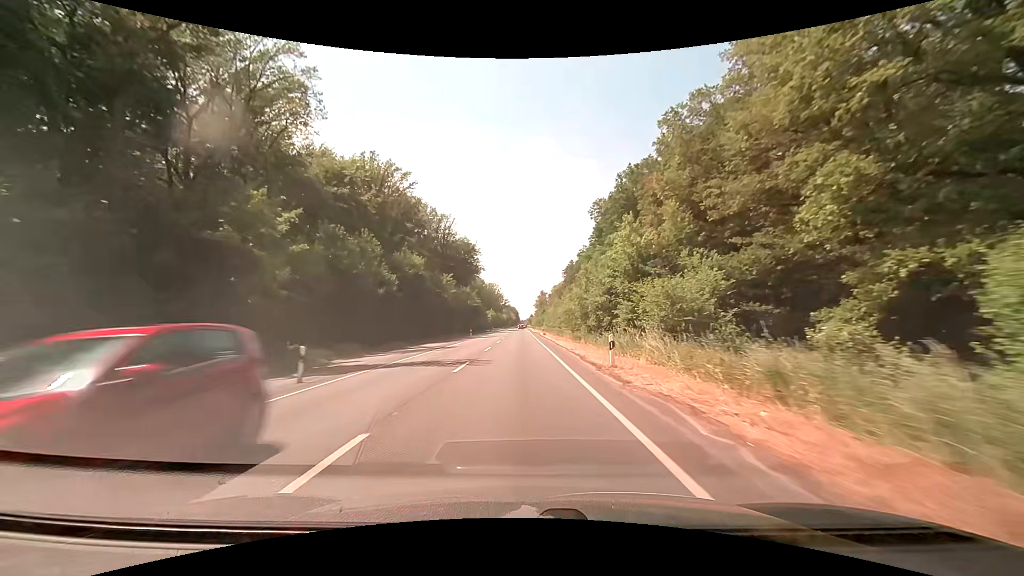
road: secondary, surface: asphalt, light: Day
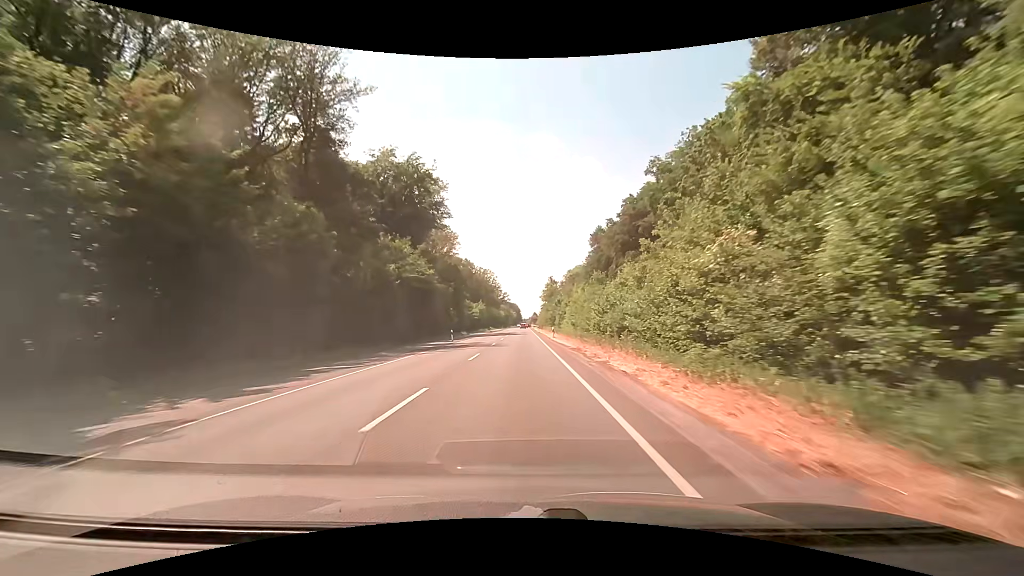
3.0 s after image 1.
(-0.2, +68.4) m; 0°
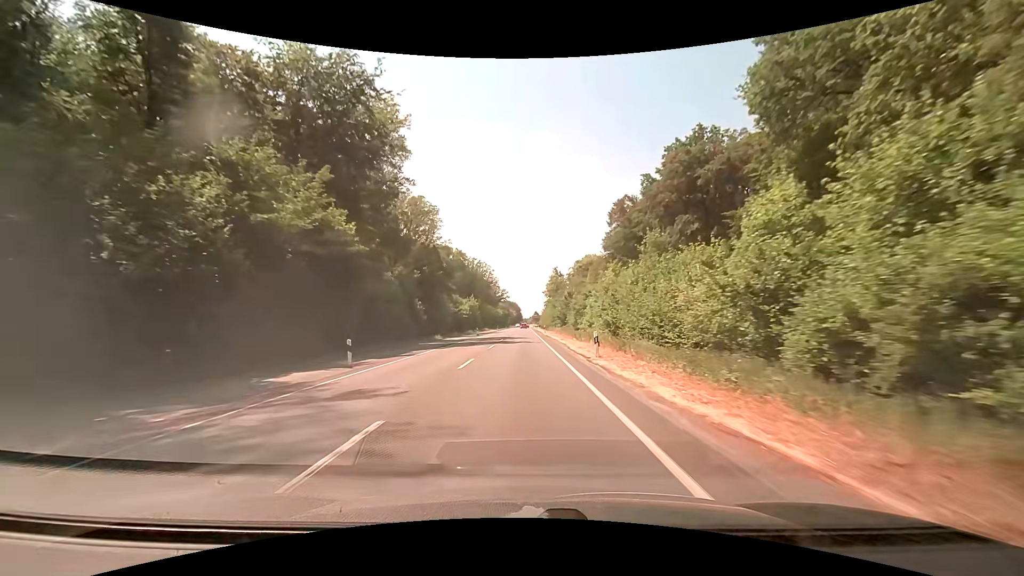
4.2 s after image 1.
(-0.1, +27.5) m; 0°
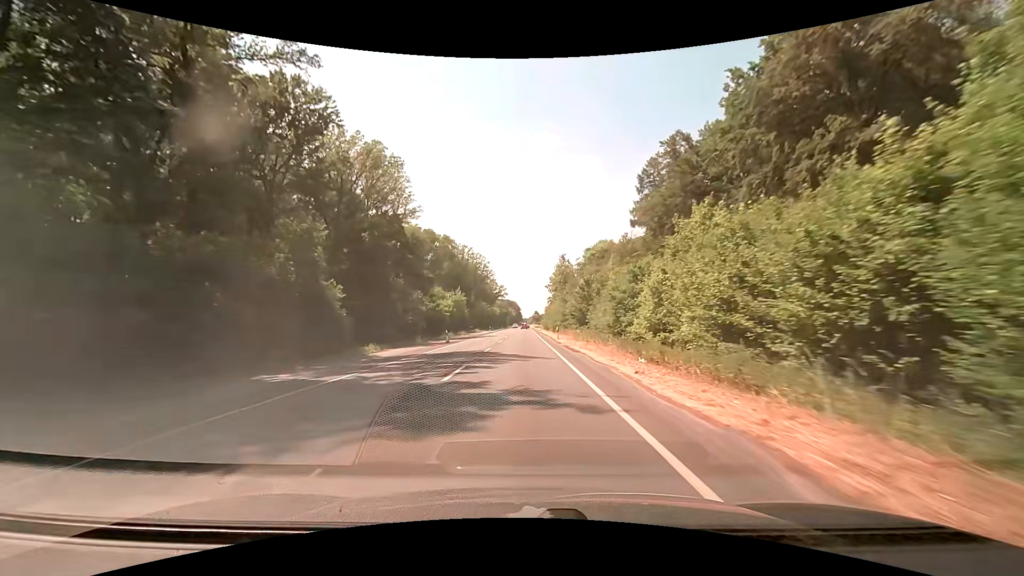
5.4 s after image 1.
(0.0, +27.2) m; 0°
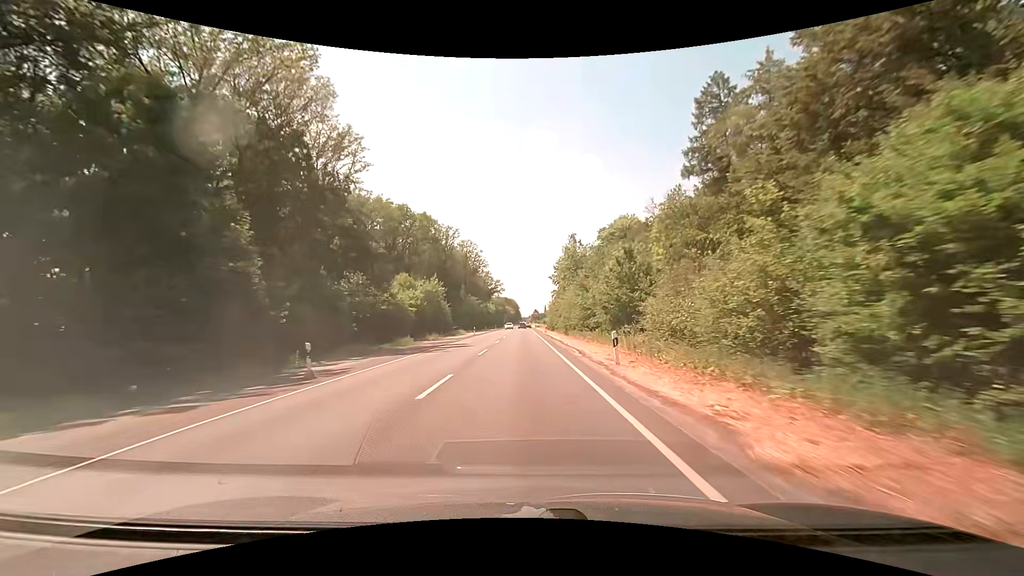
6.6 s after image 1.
(0.0, +26.9) m; 0°
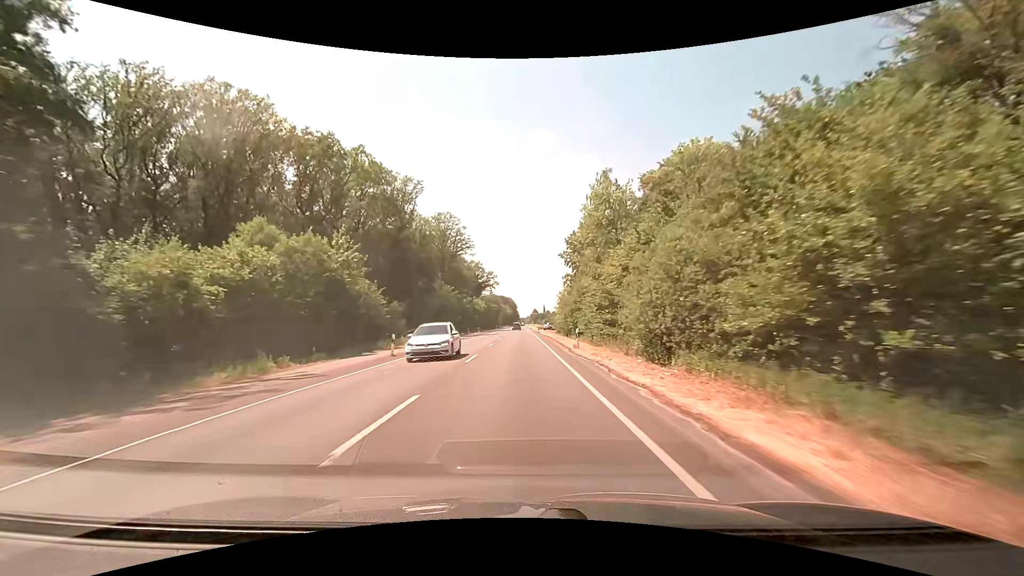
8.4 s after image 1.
(0.0, +39.6) m; 0°
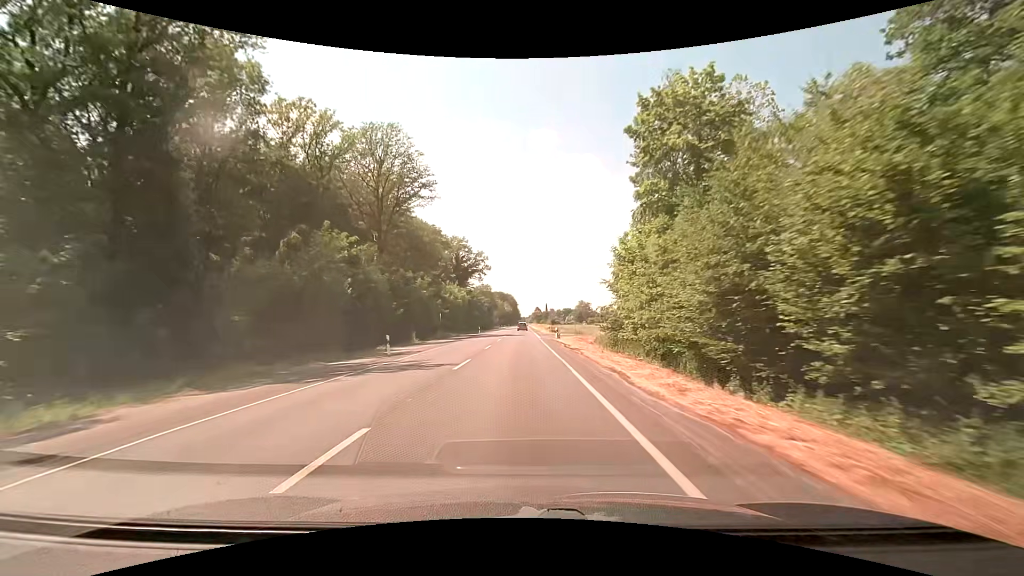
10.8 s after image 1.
(0.0, +51.0) m; 0°
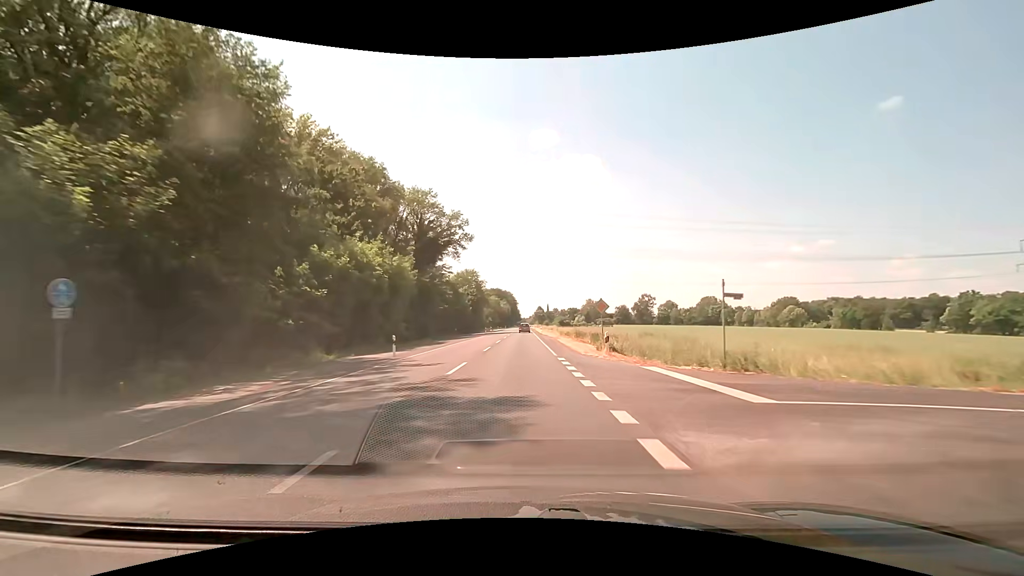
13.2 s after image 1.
(+0.1, +49.1) m; 0°
(0, +10) (0, +20) (0, +30) (0, +40) (0, +50) (0, +60) (0, +70) (0, +80) (0, +90) (-1, +100) m
